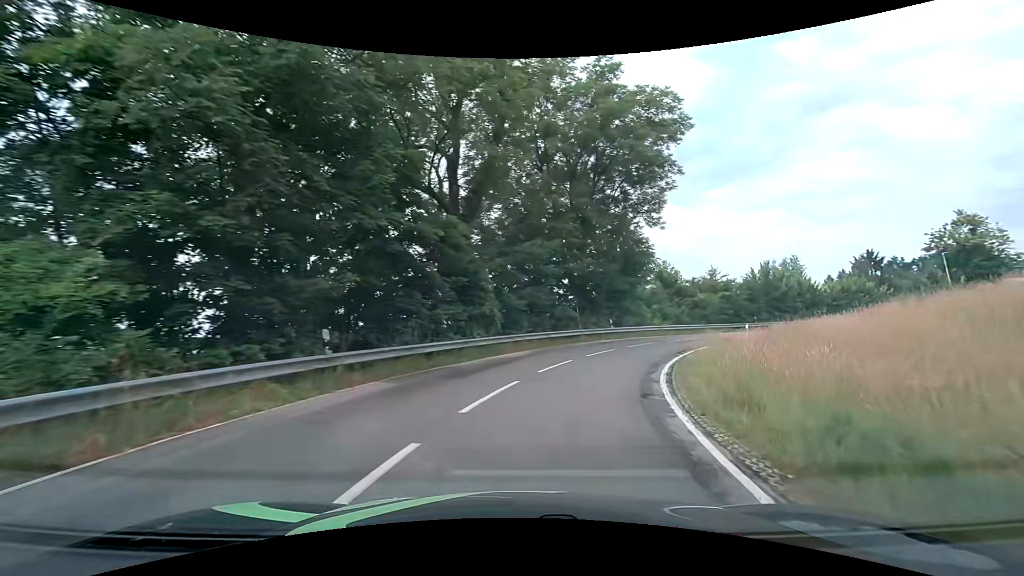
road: tertiary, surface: asphalt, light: Day
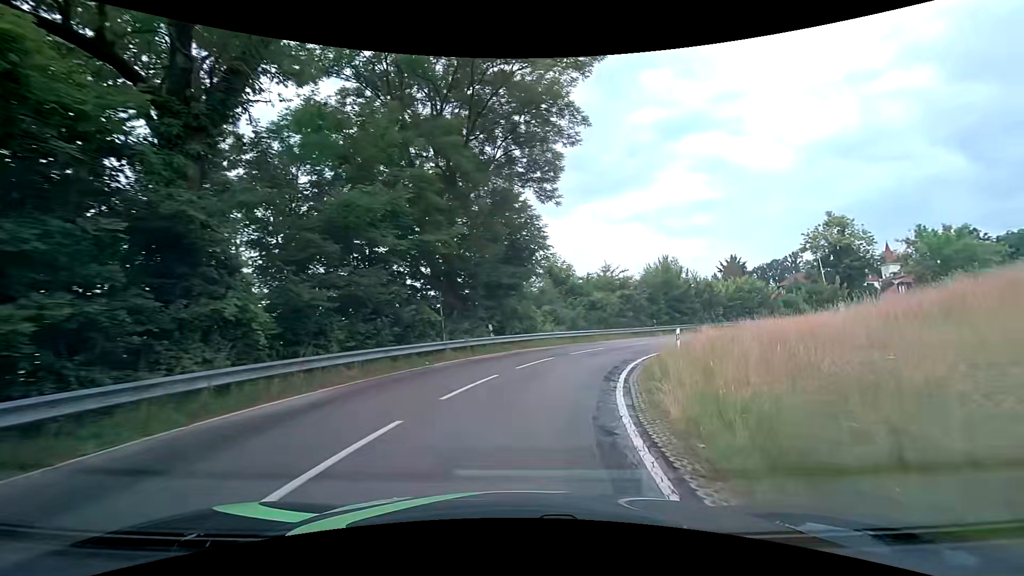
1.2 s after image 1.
(+1.4, +10.2) m; +14°
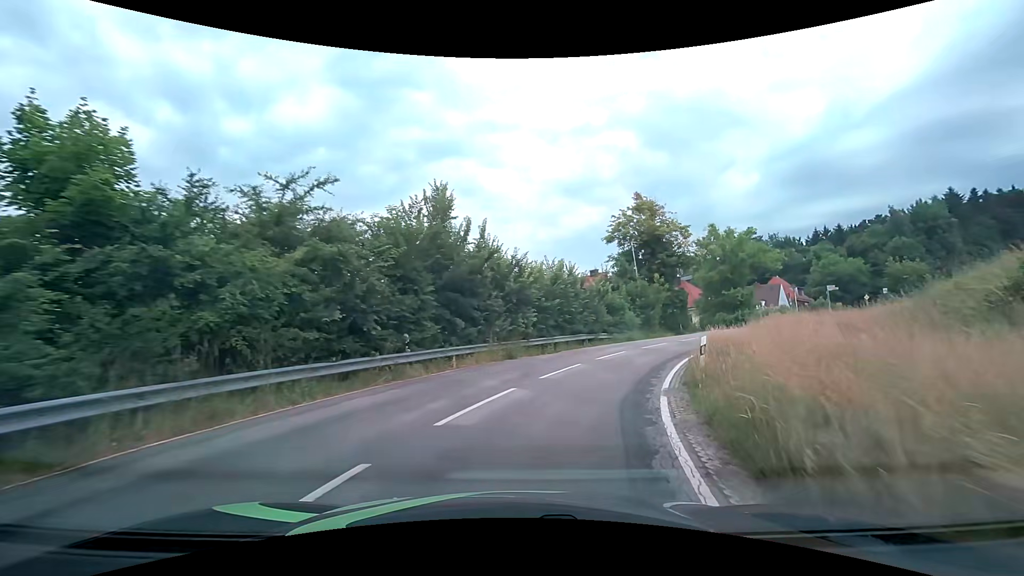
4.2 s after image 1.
(+5.8, +24.6) m; +28°
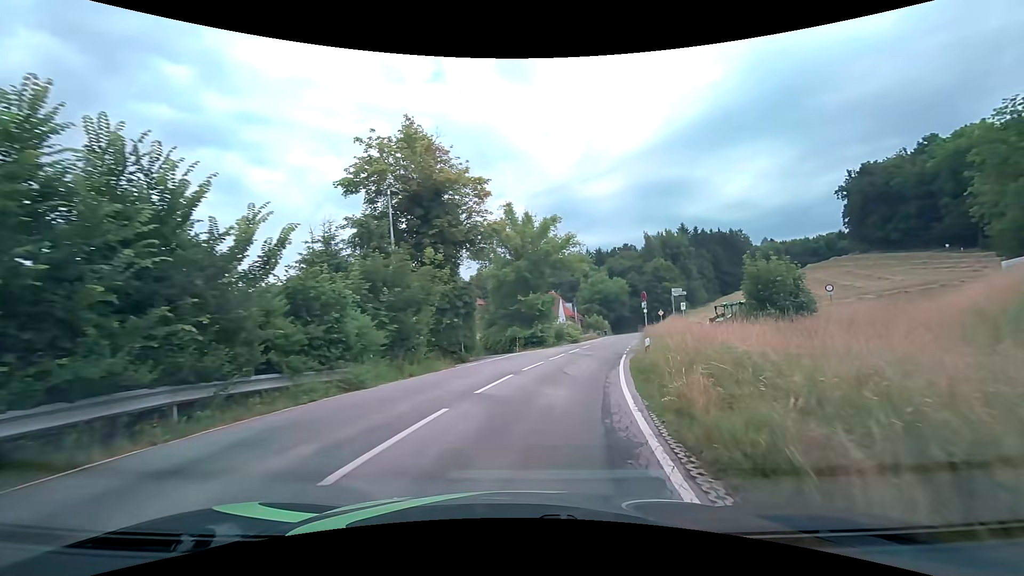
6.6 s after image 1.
(+4.7, +19.4) m; +26°
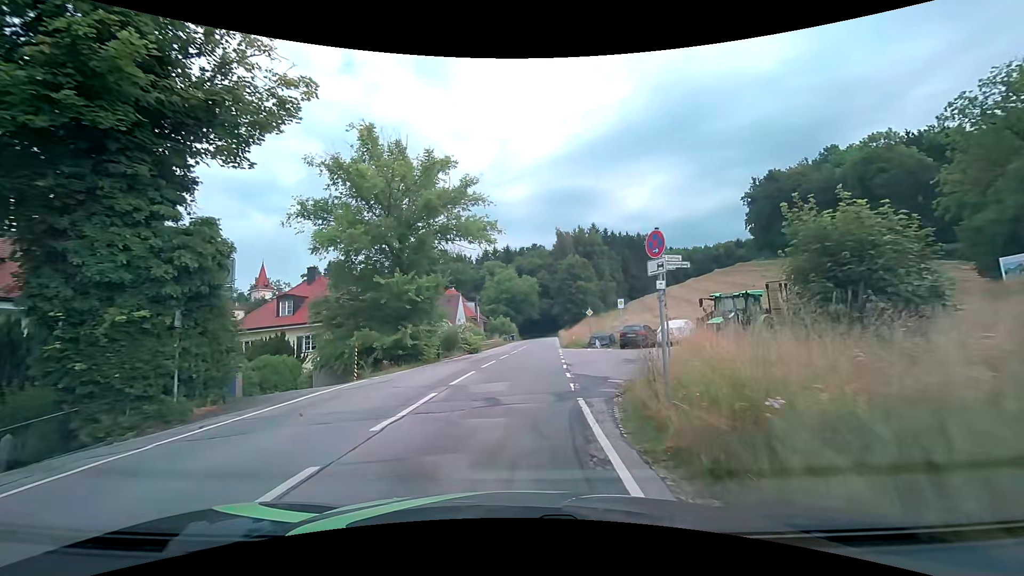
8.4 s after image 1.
(+1.8, +14.8) m; +11°
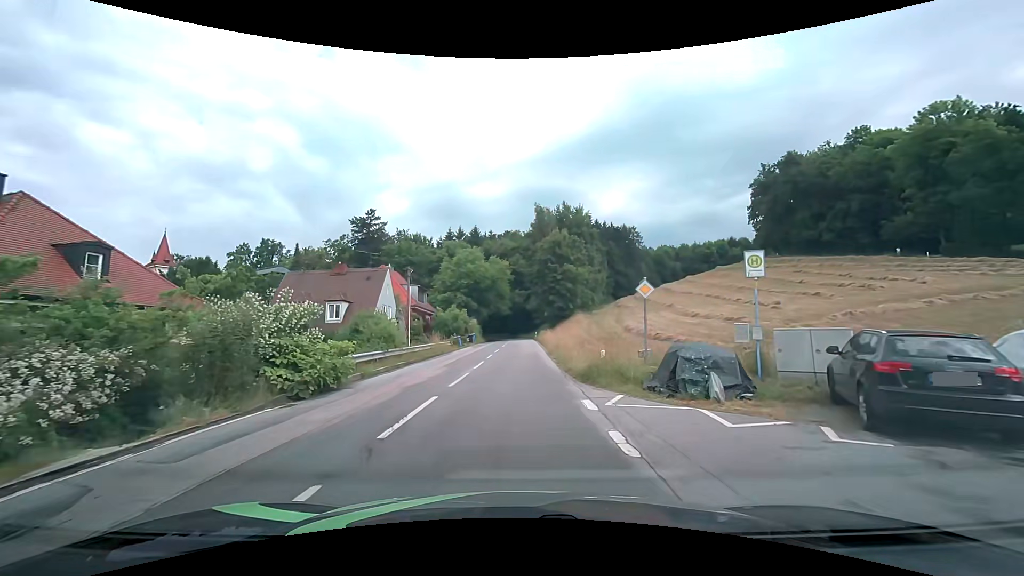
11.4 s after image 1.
(+0.7, +24.0) m; +4°
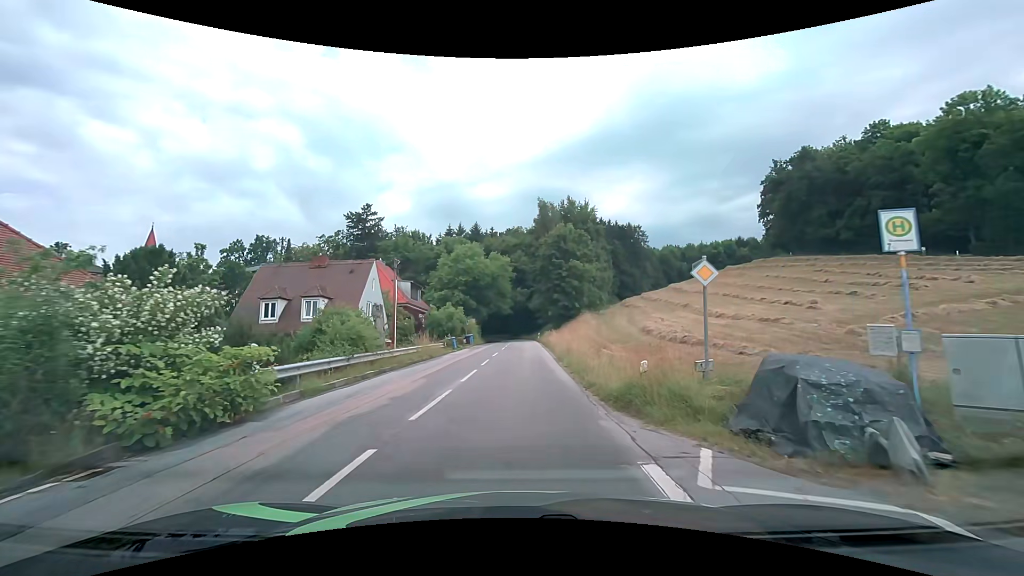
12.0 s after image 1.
(0.0, +4.7) m; 0°
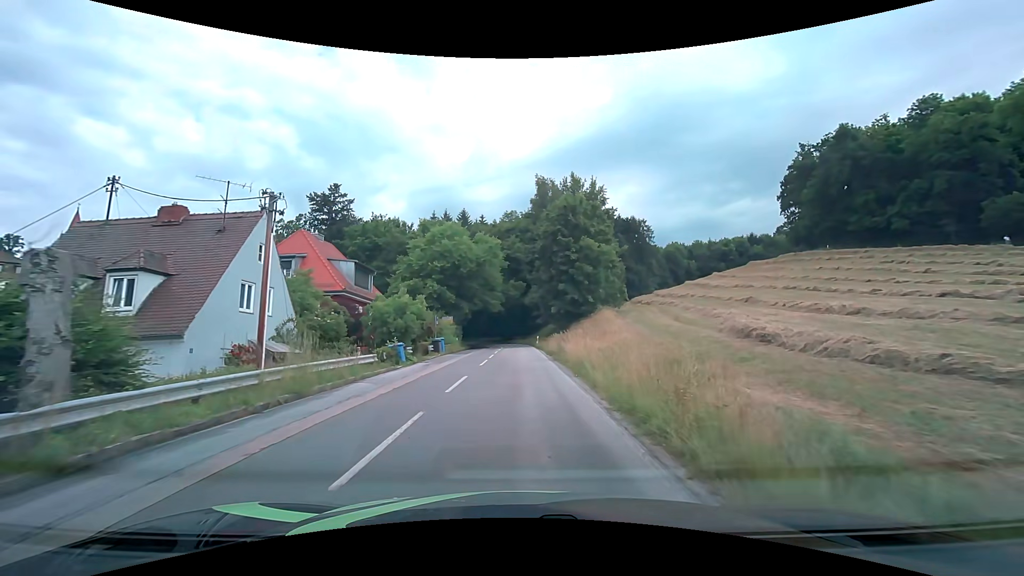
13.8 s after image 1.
(+0.1, +15.6) m; +1°
(0, +10) (0, +20) (0, +30) (0, +40) (0, +50) (0, +60) (-2, +70) (-6, +79) (-11, +88) (-18, +95) m
